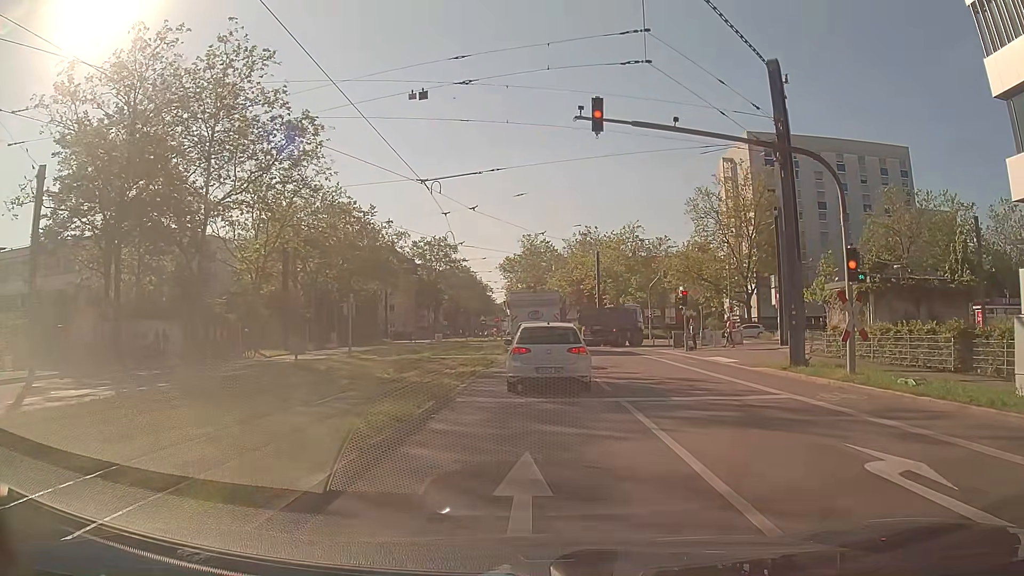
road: secondary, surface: asphalt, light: Day
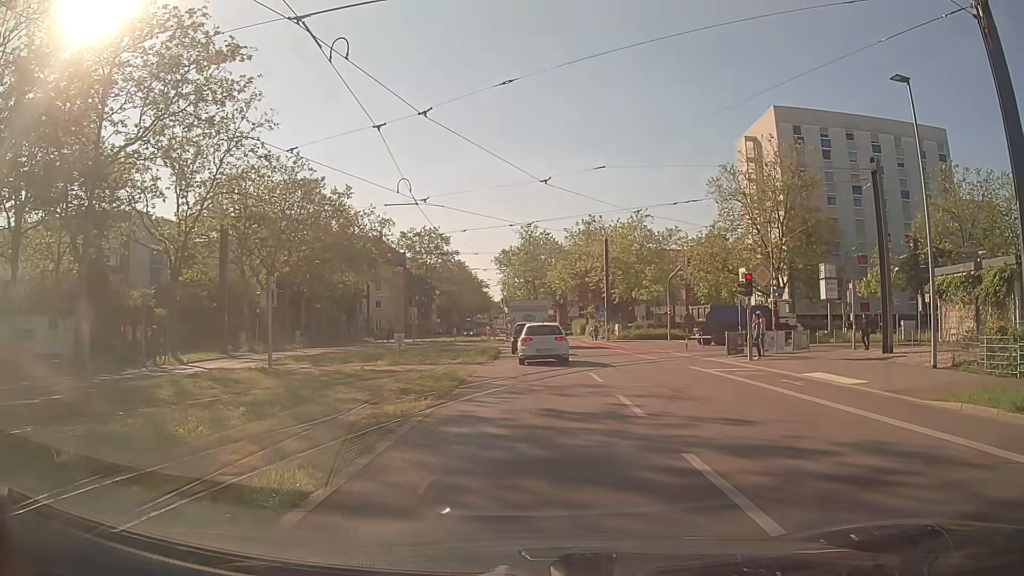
(+0.1, +10.0) m; -1°
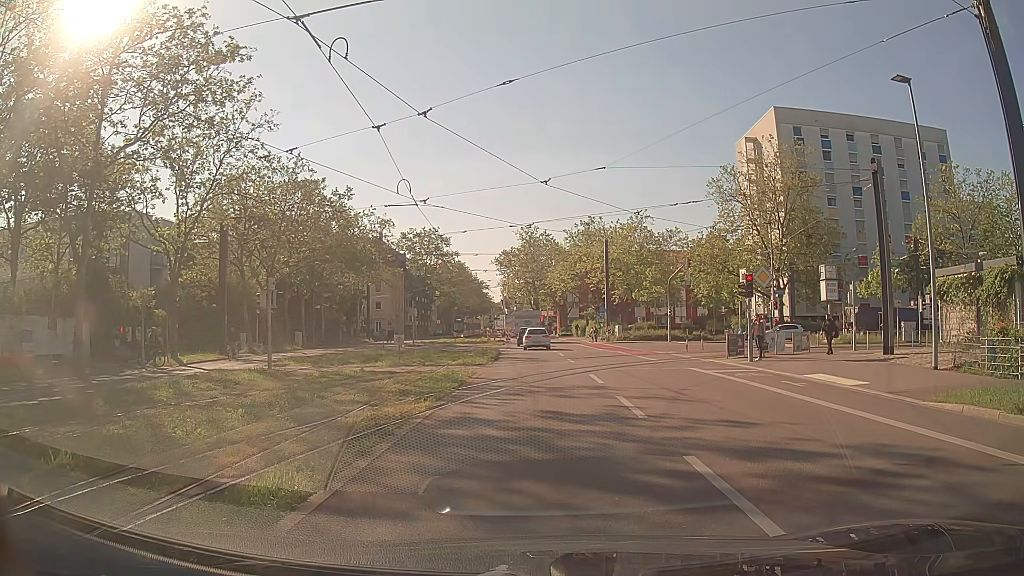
(0.0, +0.1) m; 0°
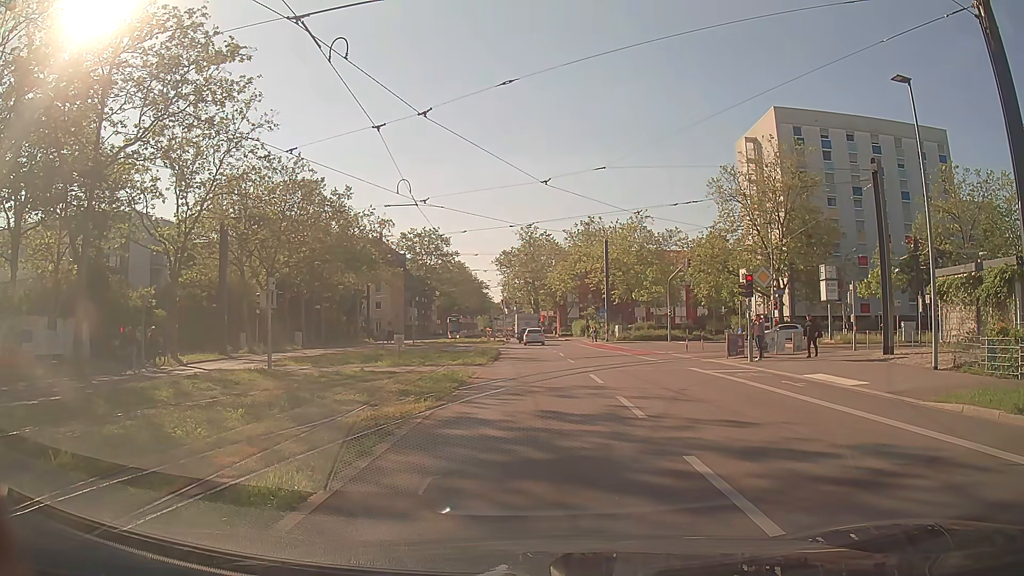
(0.0, 0.0) m; 0°
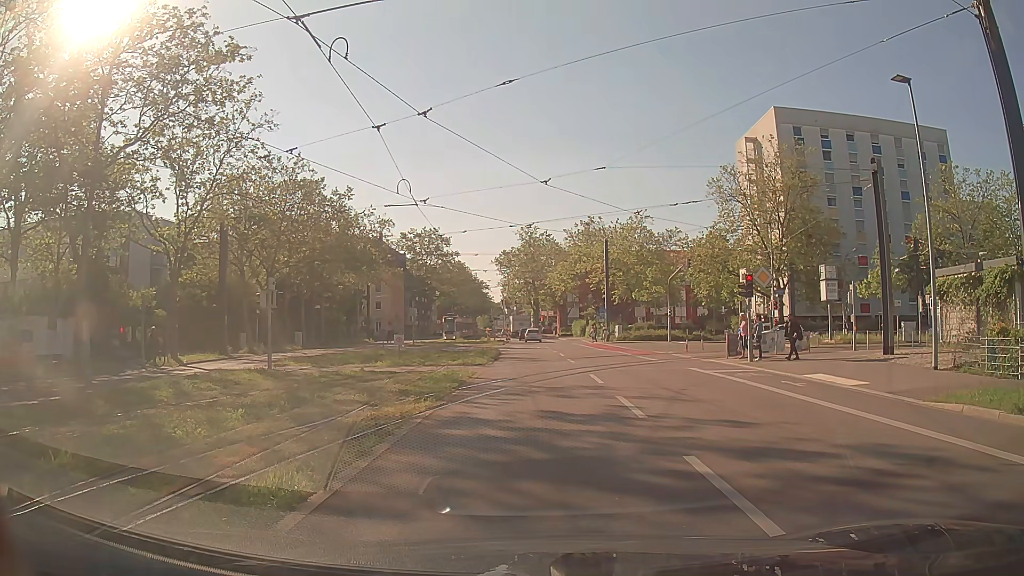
(0.0, 0.0) m; 0°
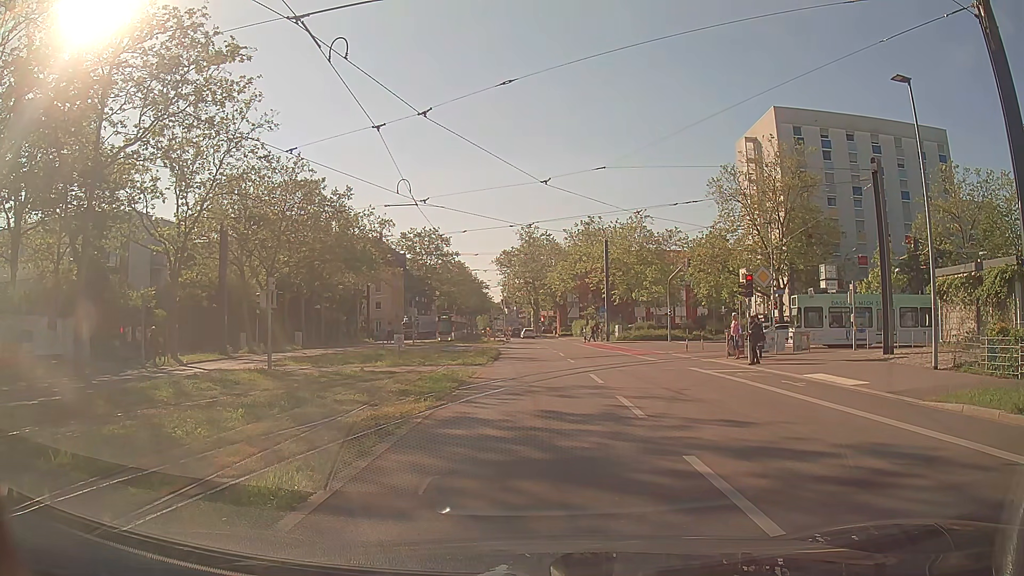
(0.0, 0.0) m; 0°
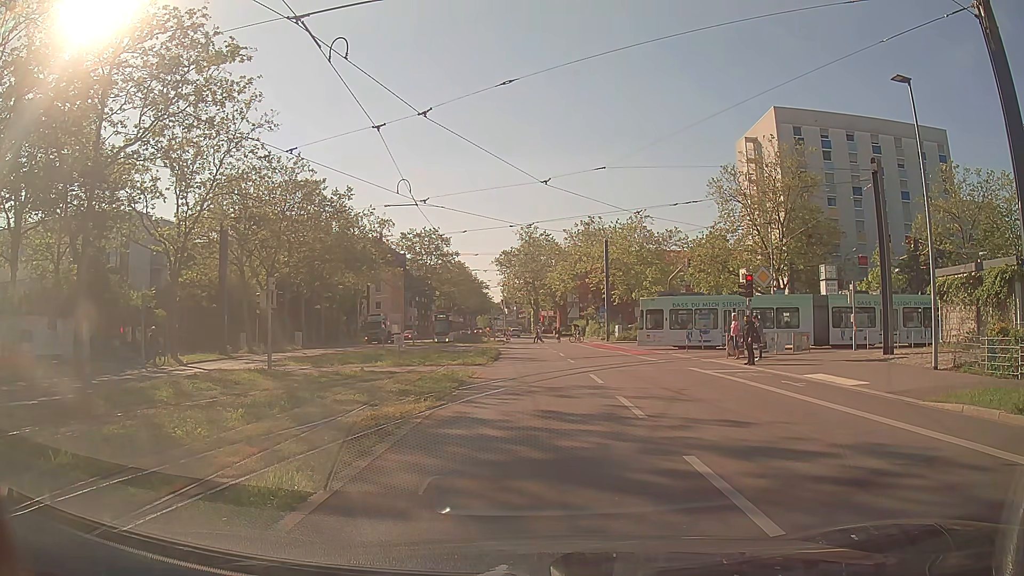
(0.0, 0.0) m; 0°
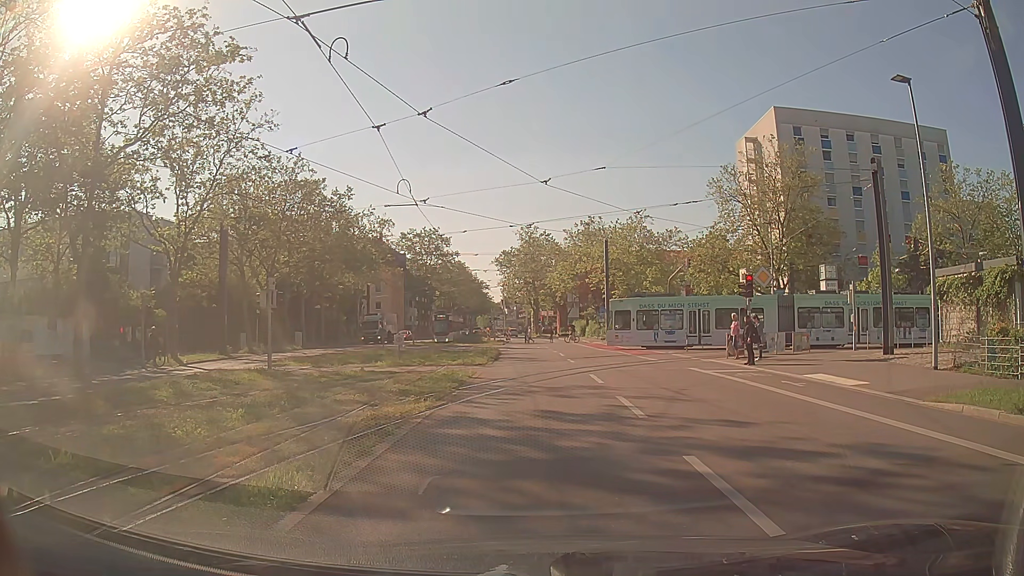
(0.0, 0.0) m; 0°
